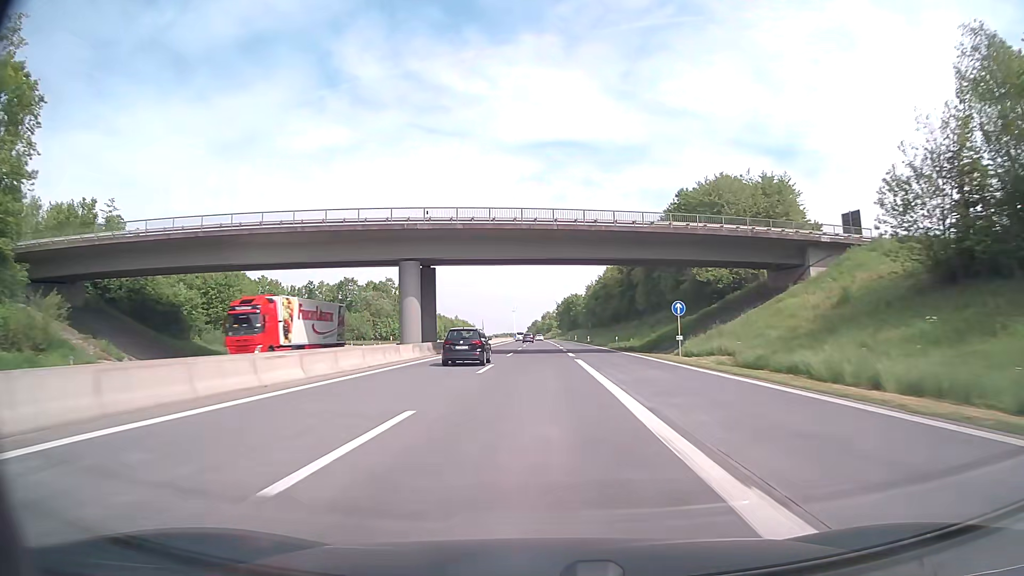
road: motorway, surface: asphalt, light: Day
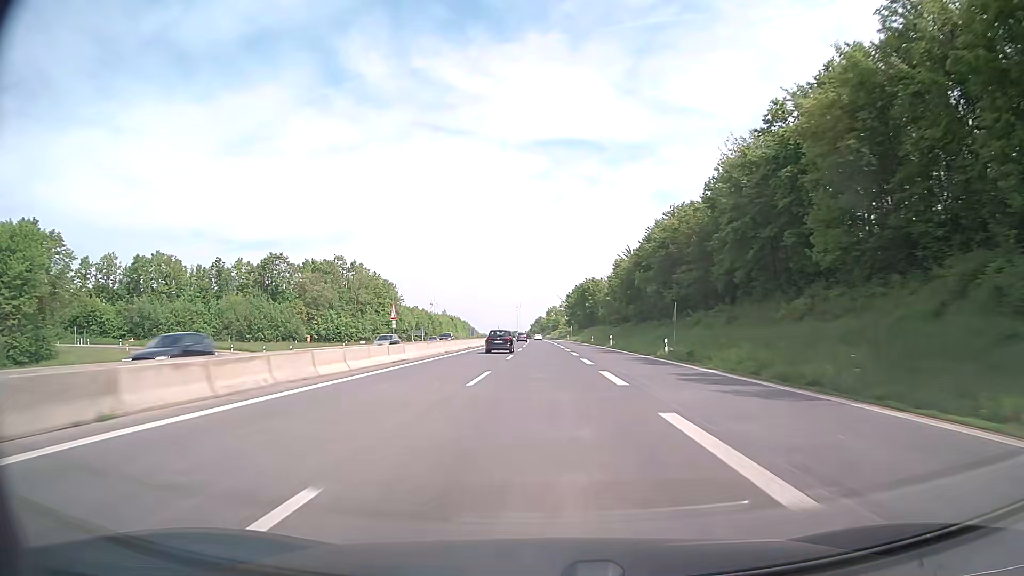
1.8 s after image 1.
(-0.2, +59.6) m; 0°
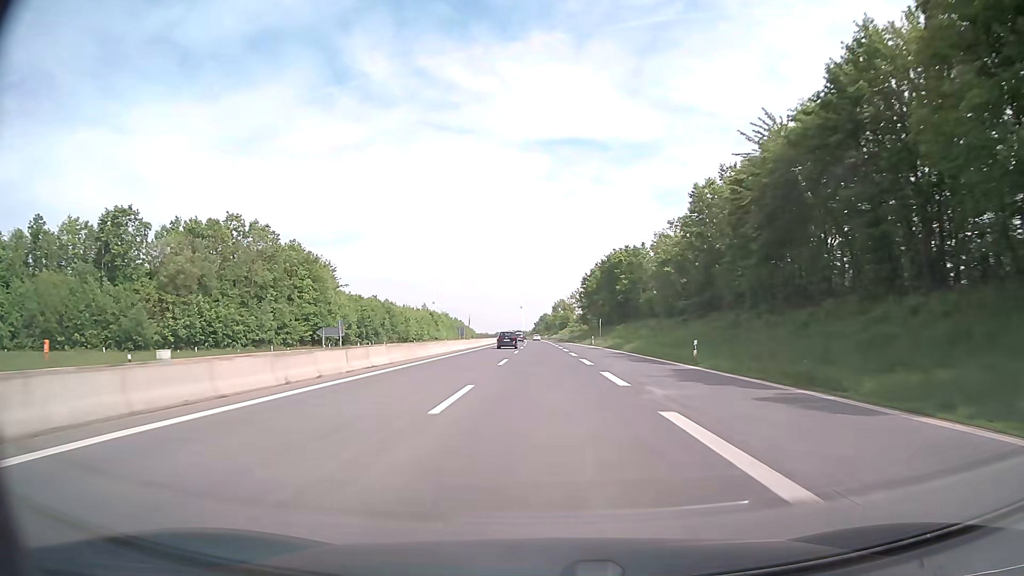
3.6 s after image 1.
(-1.2, +59.6) m; -1°
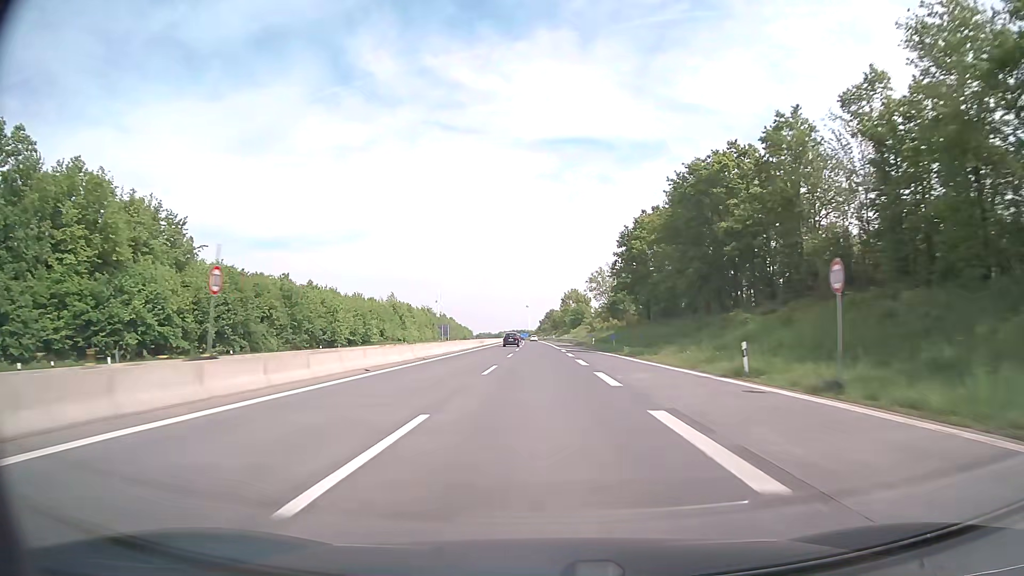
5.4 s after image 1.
(-0.3, +59.6) m; -1°
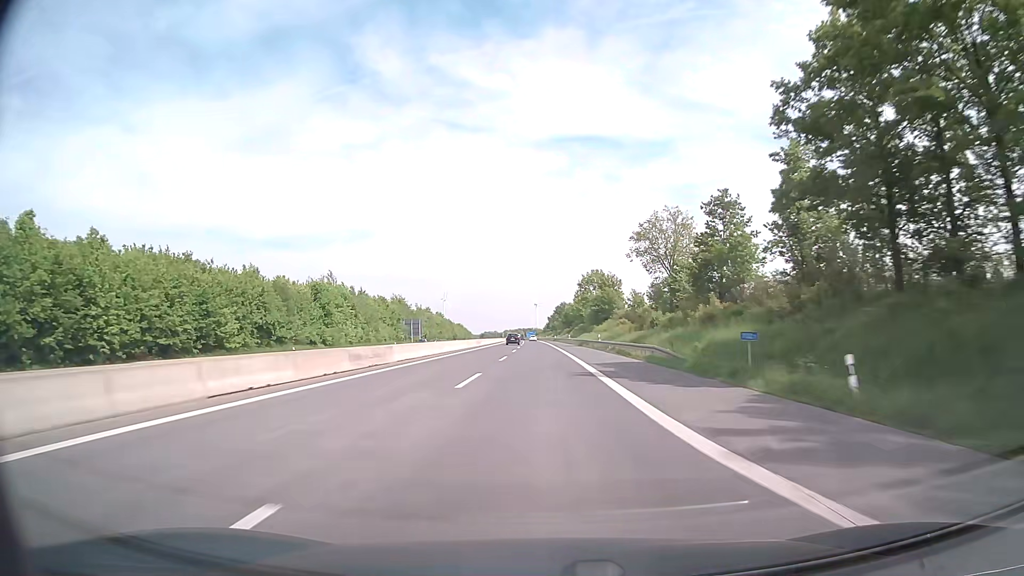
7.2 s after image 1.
(-0.3, +59.6) m; -1°
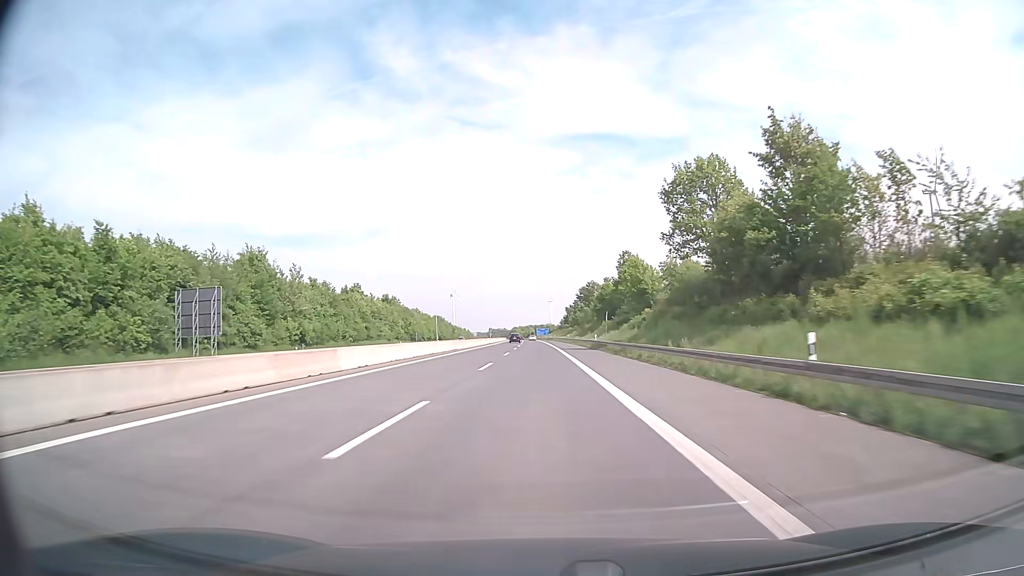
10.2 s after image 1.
(-1.2, +99.4) m; -1°
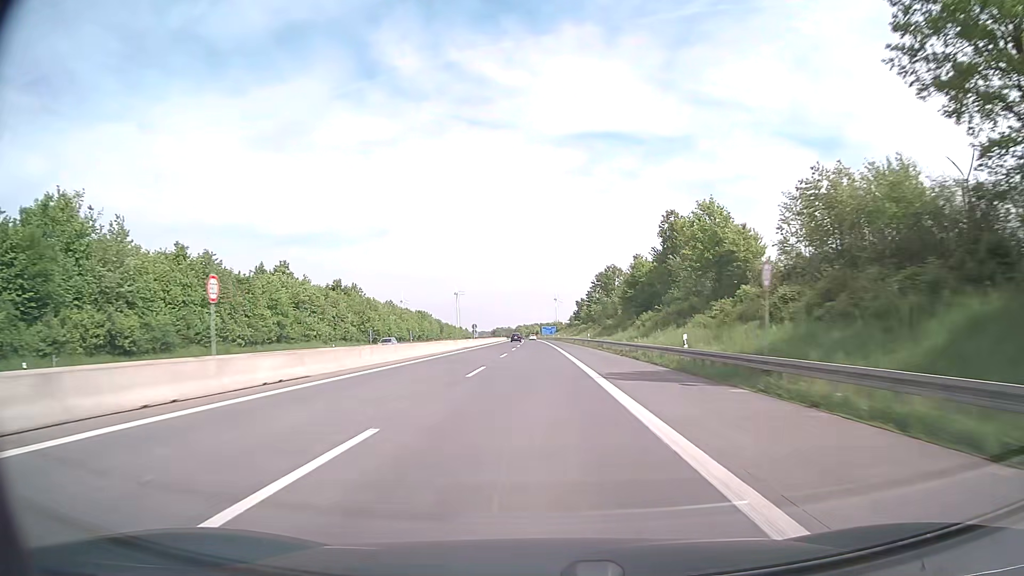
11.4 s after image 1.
(-0.2, +39.7) m; -1°
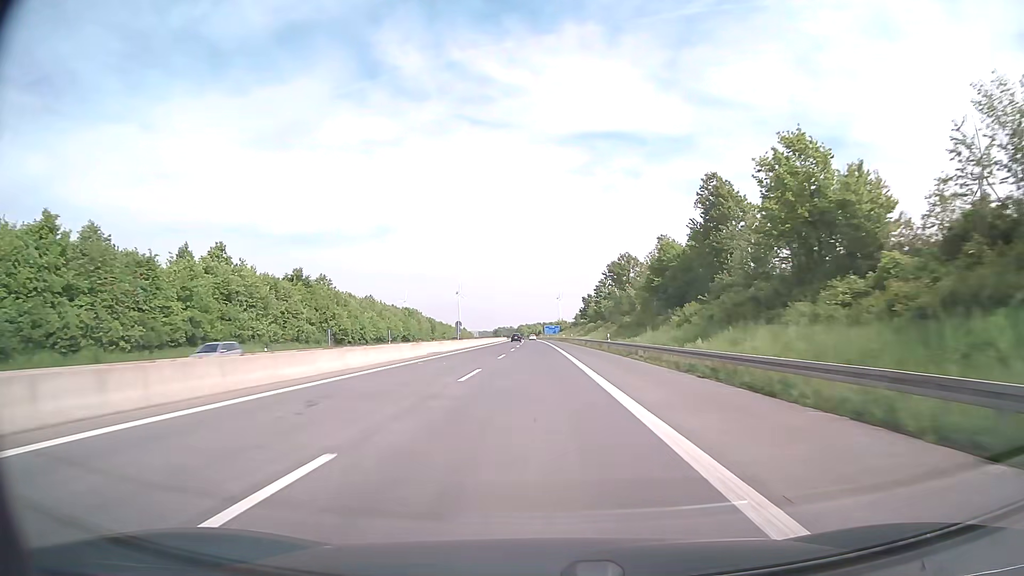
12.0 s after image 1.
(0.0, +19.9) m; 0°
(0, +10) (0, +20) (0, +30) (0, +40) (0, +50) (0, +60) (-1, +70) (-1, +80) (-1, +90) (-1, +100) m
